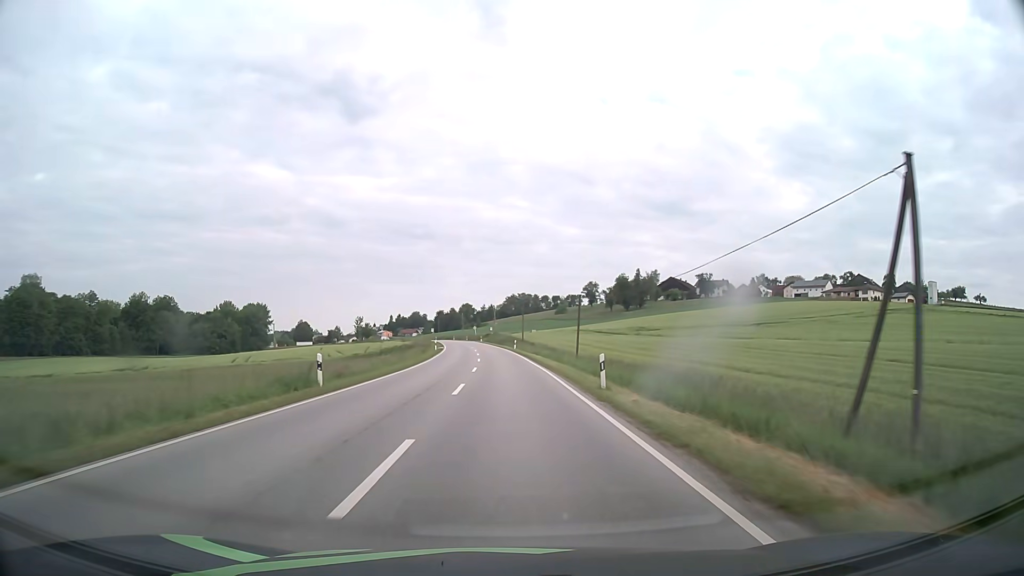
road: secondary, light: Day
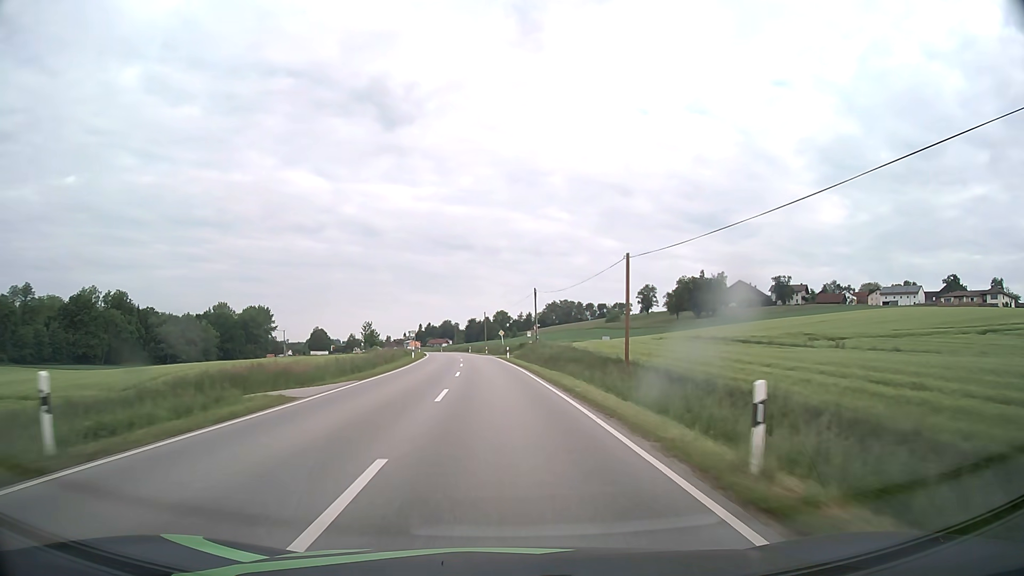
(-1.2, +61.6) m; -3°
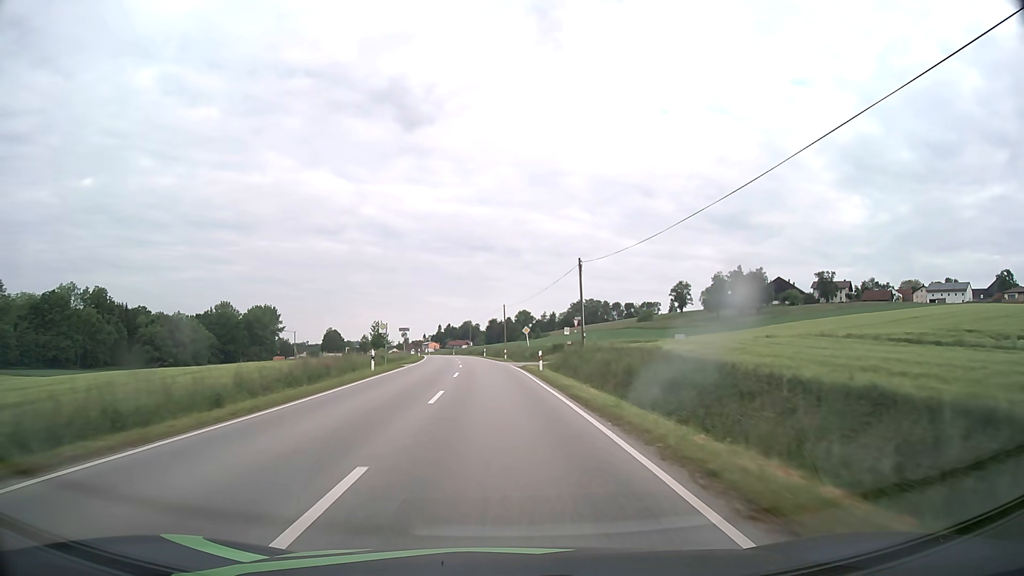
(-0.4, +24.6) m; -2°
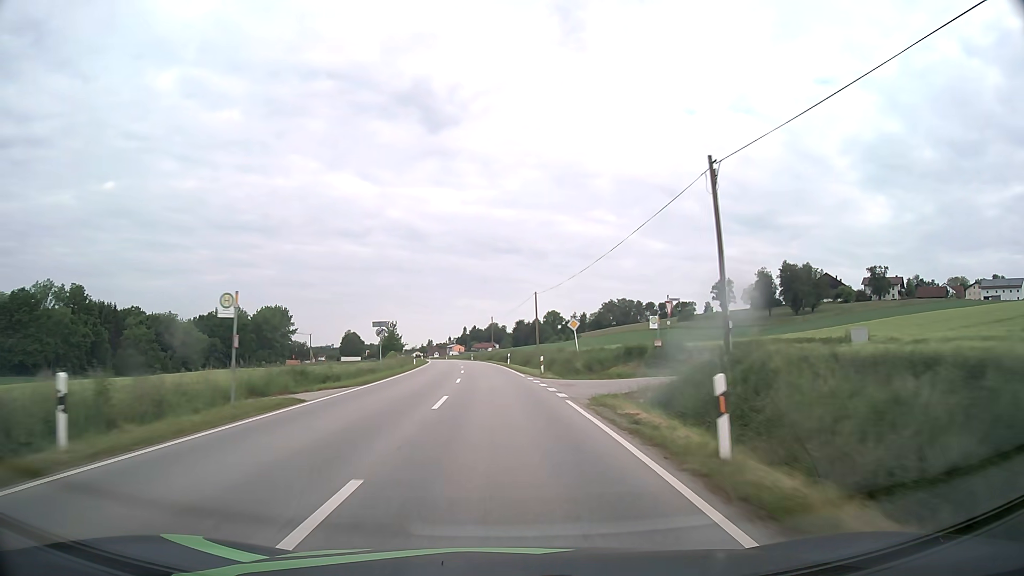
(-0.4, +24.7) m; -2°
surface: asphalt
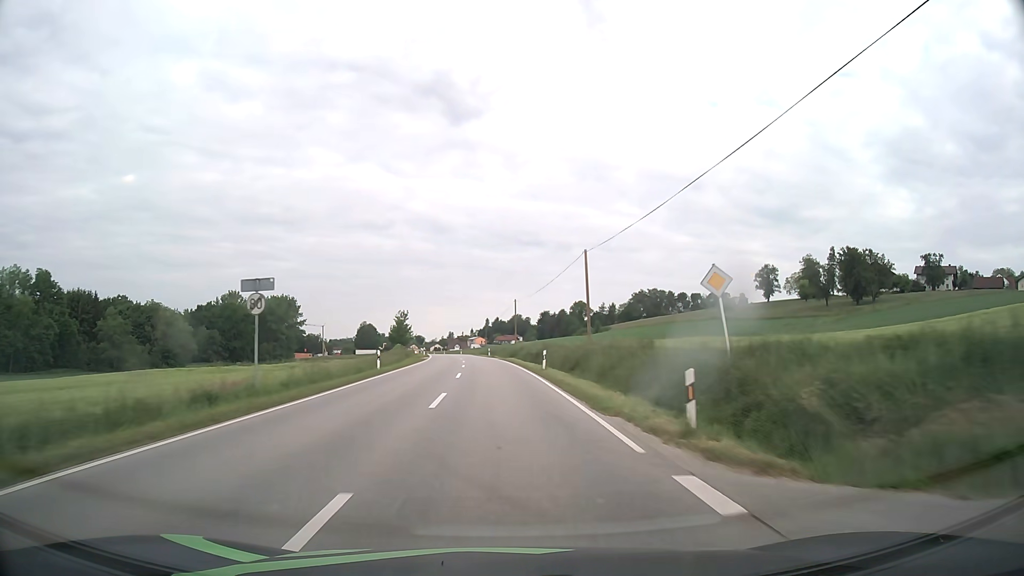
(-0.5, +24.8) m; -2°
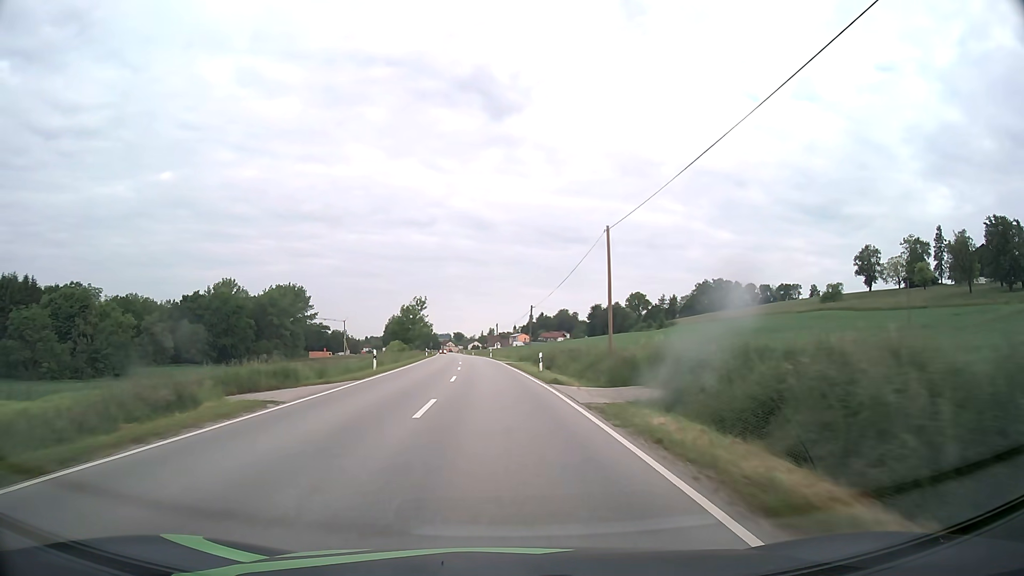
(-1.6, +50.0) m; -4°
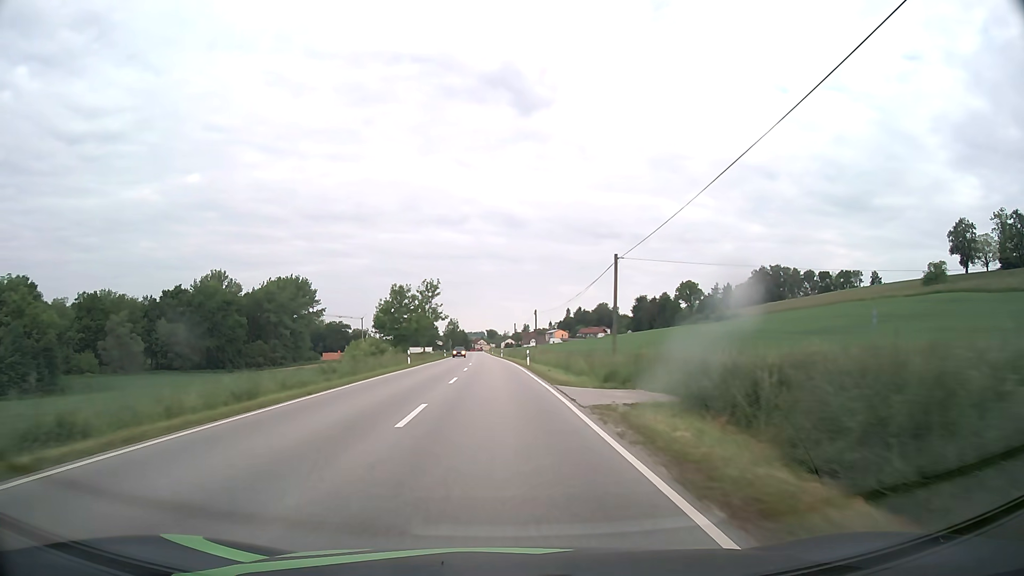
(-1.0, +37.7) m; -3°
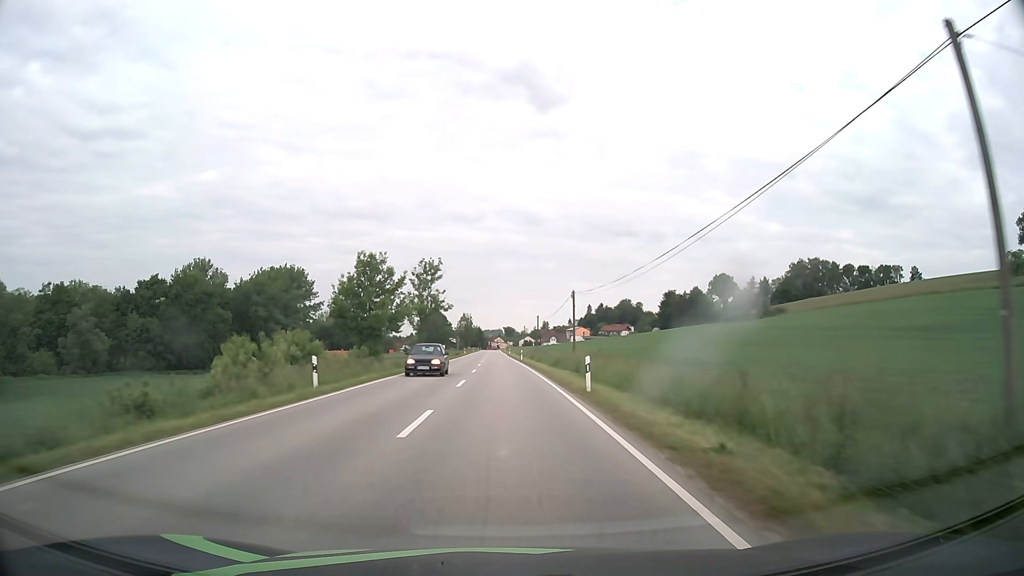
(-0.4, +25.2) m; -1°
(0, +10) (0, +20) (0, +30) (0, +40) (-1, +50) (-1, +60) (-1, +70) (-1, +80) (-2, +90) (-2, +100) m
